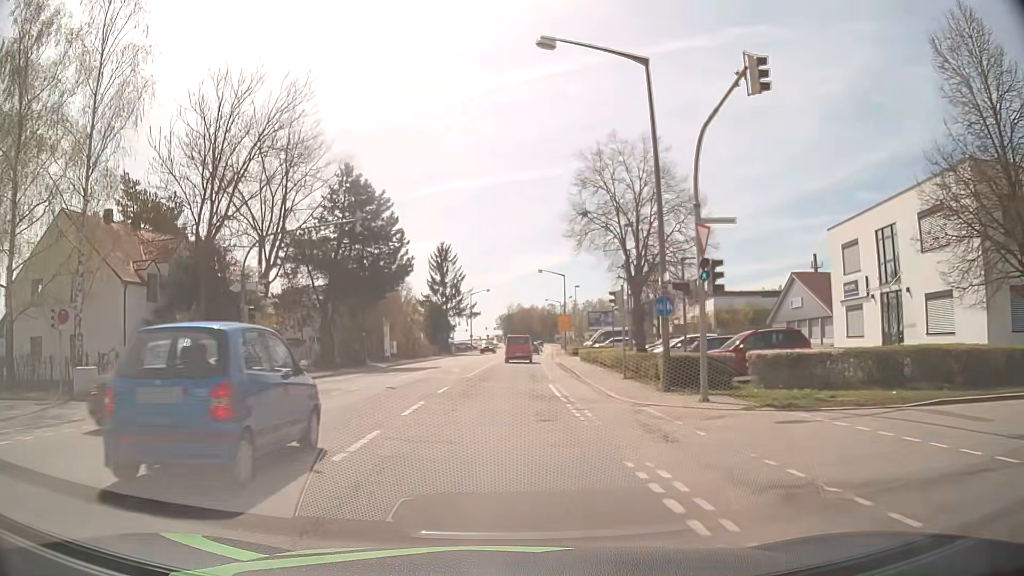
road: secondary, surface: asphalt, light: Day
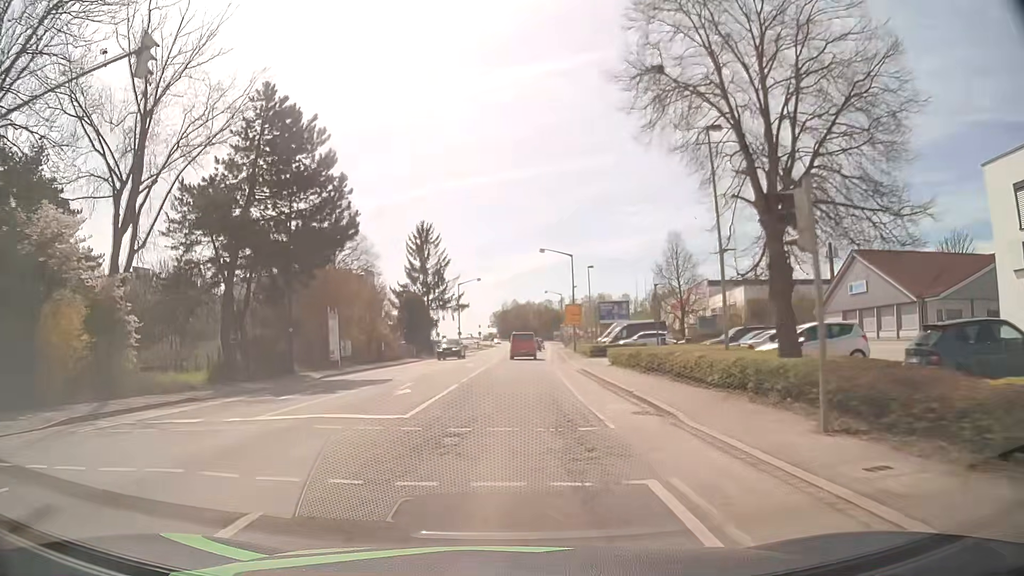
(+0.1, +16.8) m; +1°
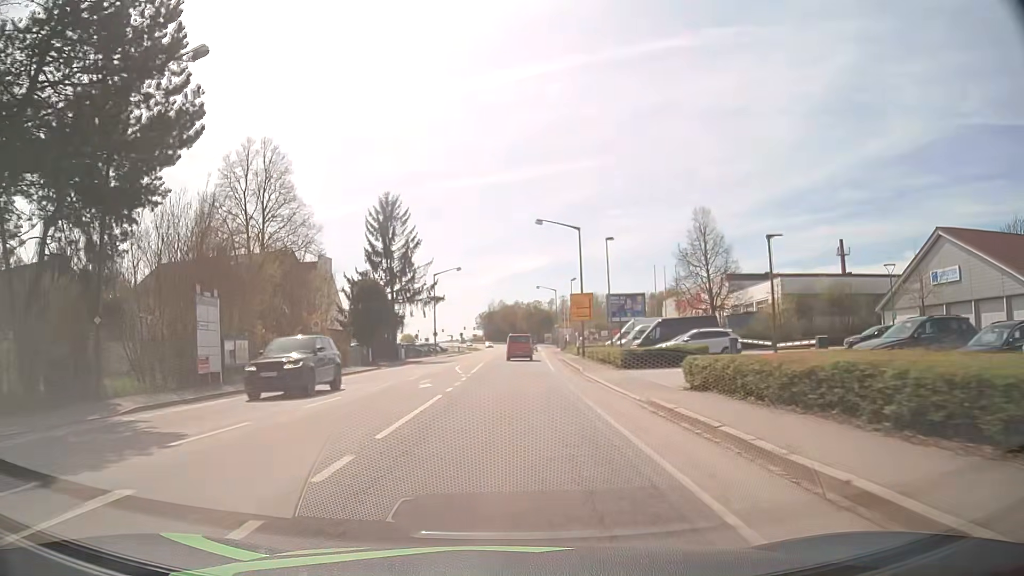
(+0.1, +17.1) m; +1°
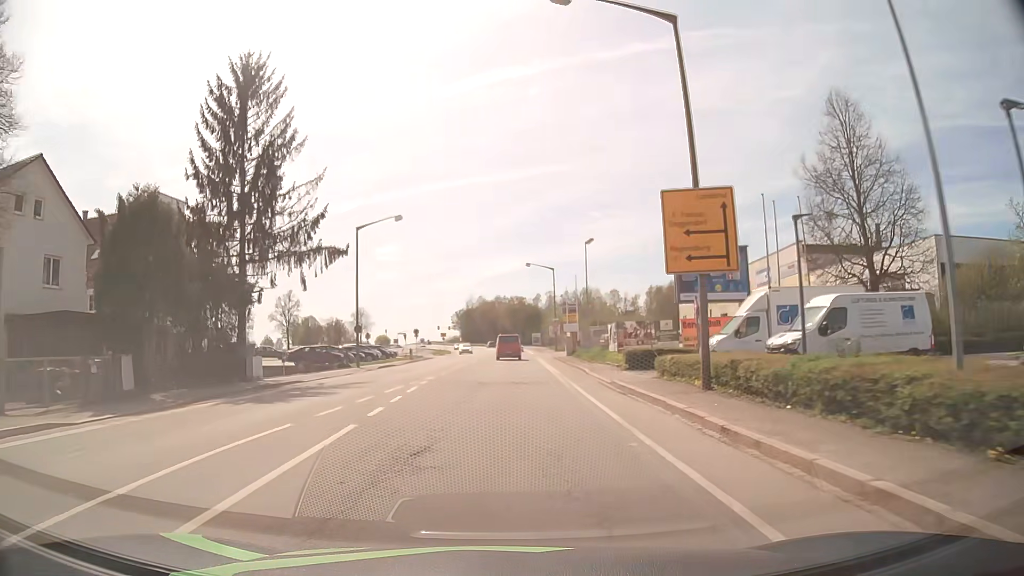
(+0.3, +33.6) m; +1°
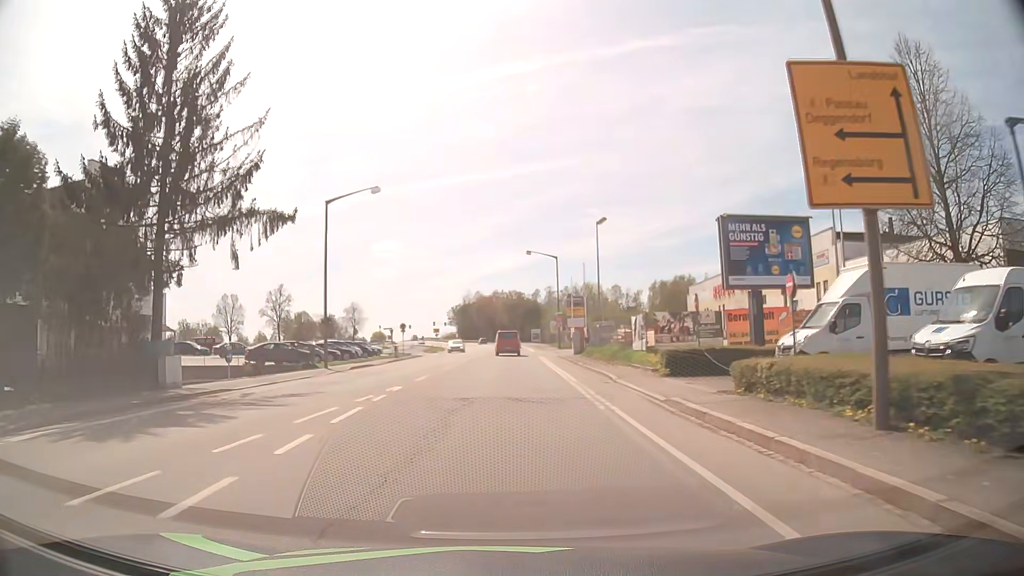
(0.0, +7.8) m; 0°
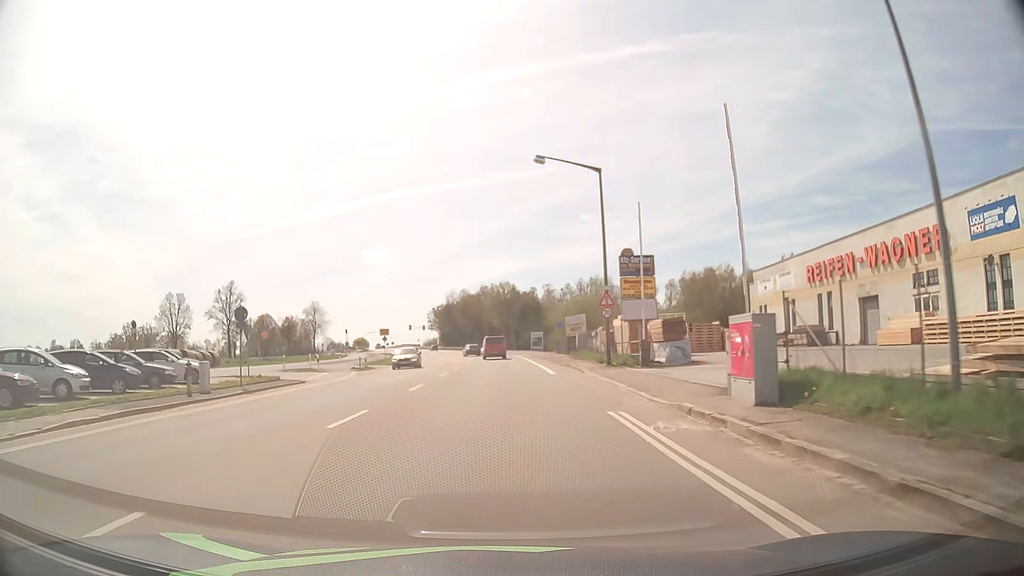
(+0.3, +38.5) m; +1°
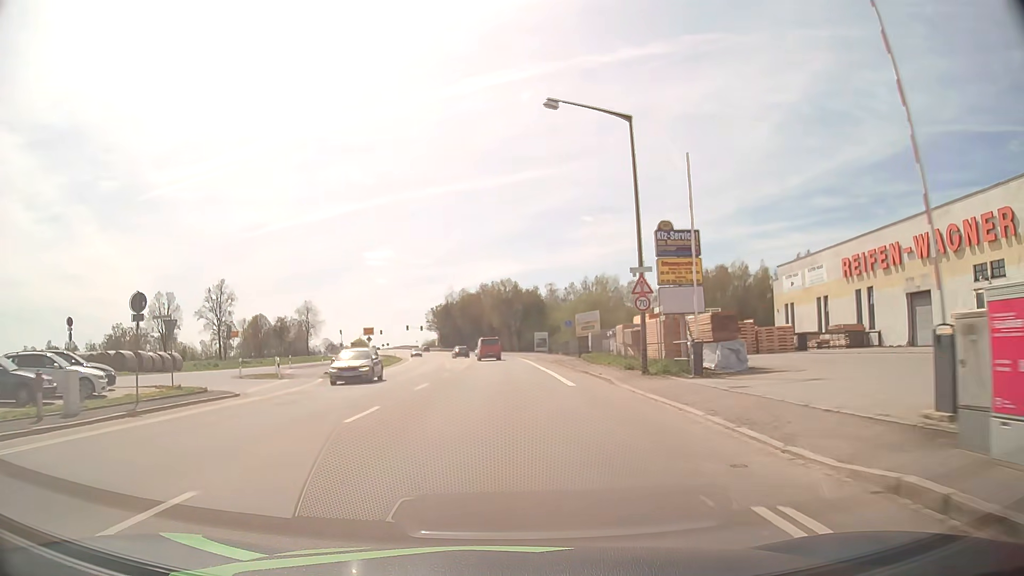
(0.0, +8.3) m; 0°
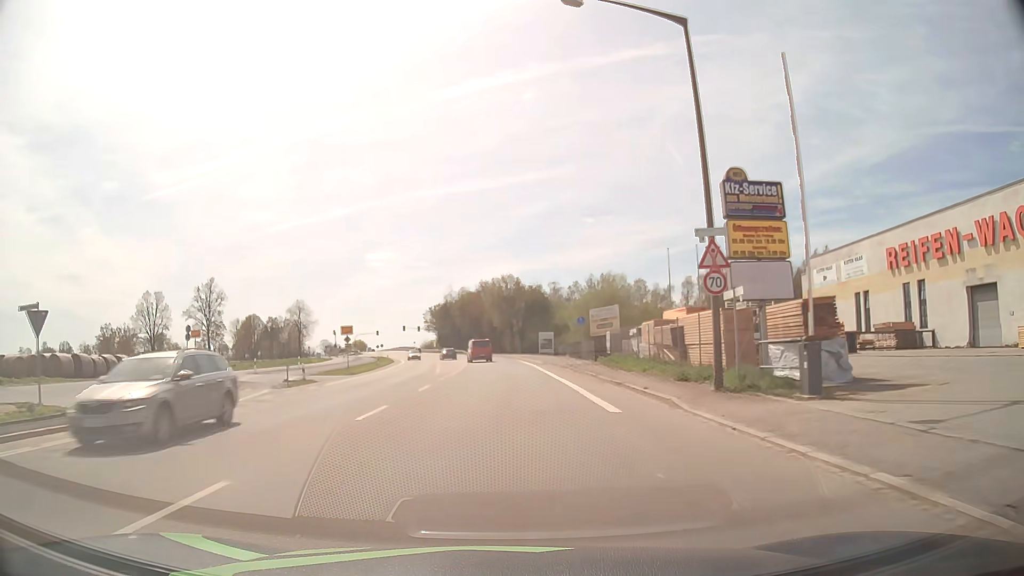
(0.0, +8.5) m; 0°
(0, +10) (0, +20) (0, +30) (-1, +40) (-1, +50) (-2, +60) (-2, +70) (-3, +80) (-5, +90) (-6, +100) m
